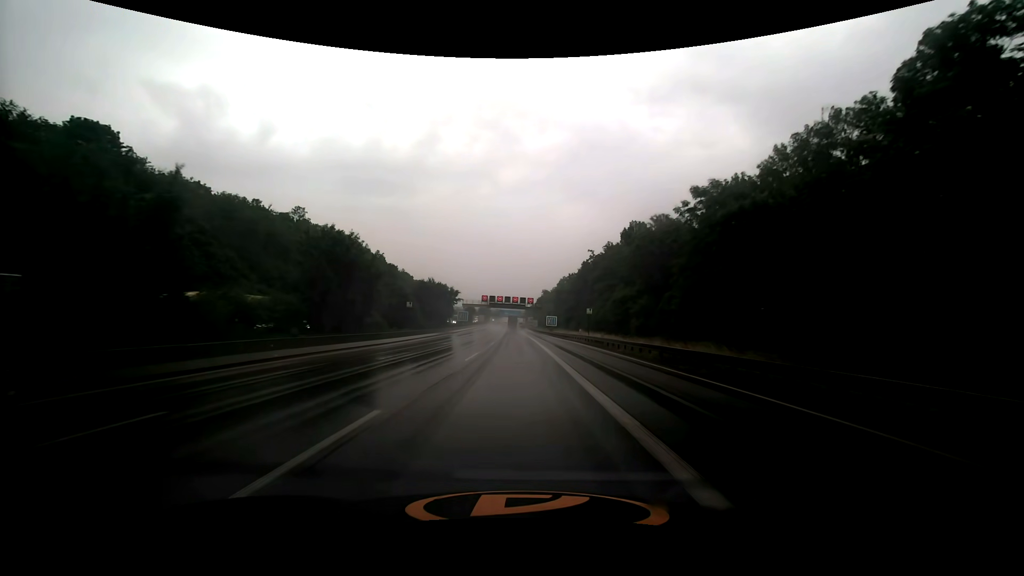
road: motorway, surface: asphalt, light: Day
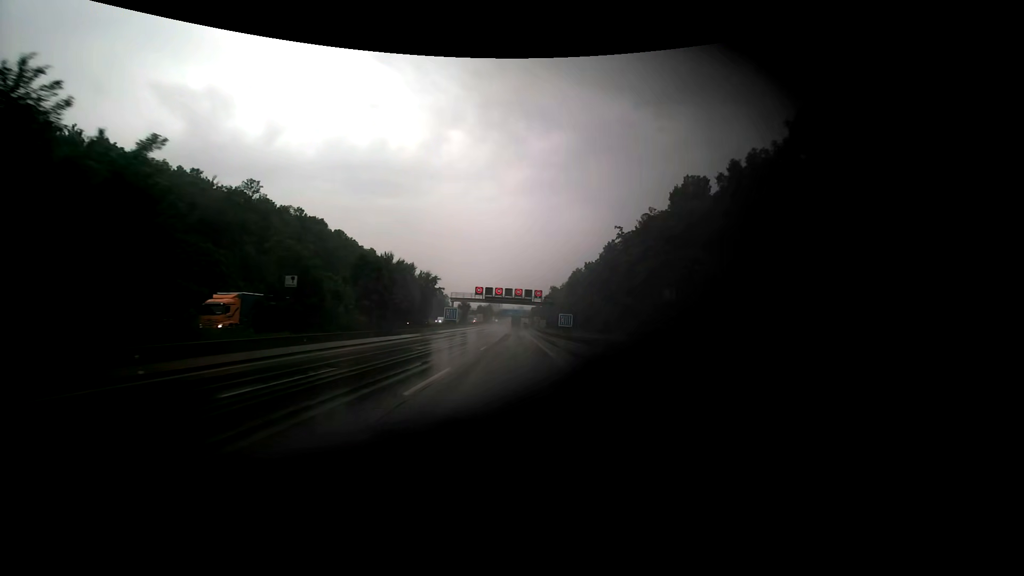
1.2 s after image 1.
(-0.1, +28.3) m; -1°
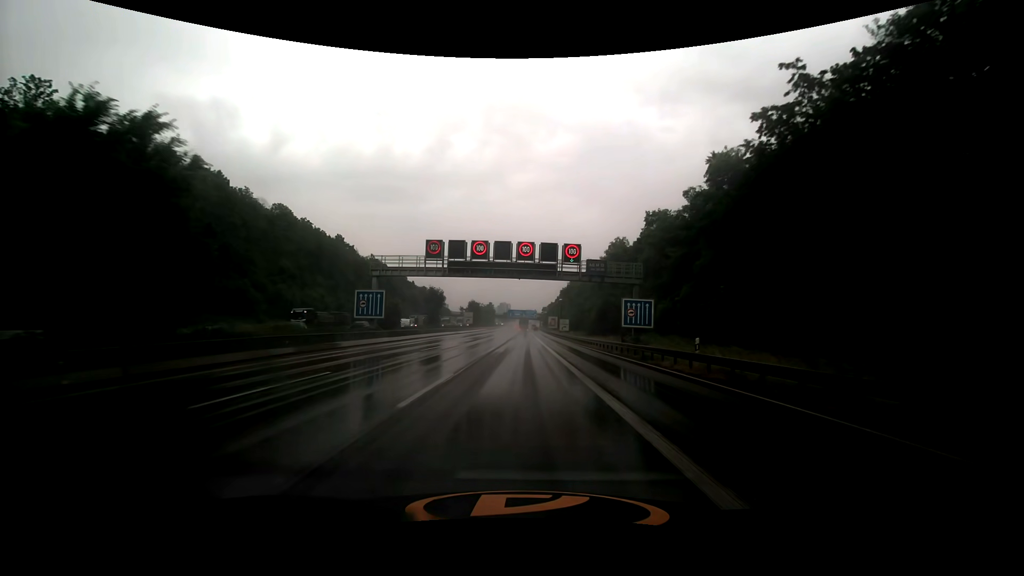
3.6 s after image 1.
(-0.7, +55.5) m; -1°
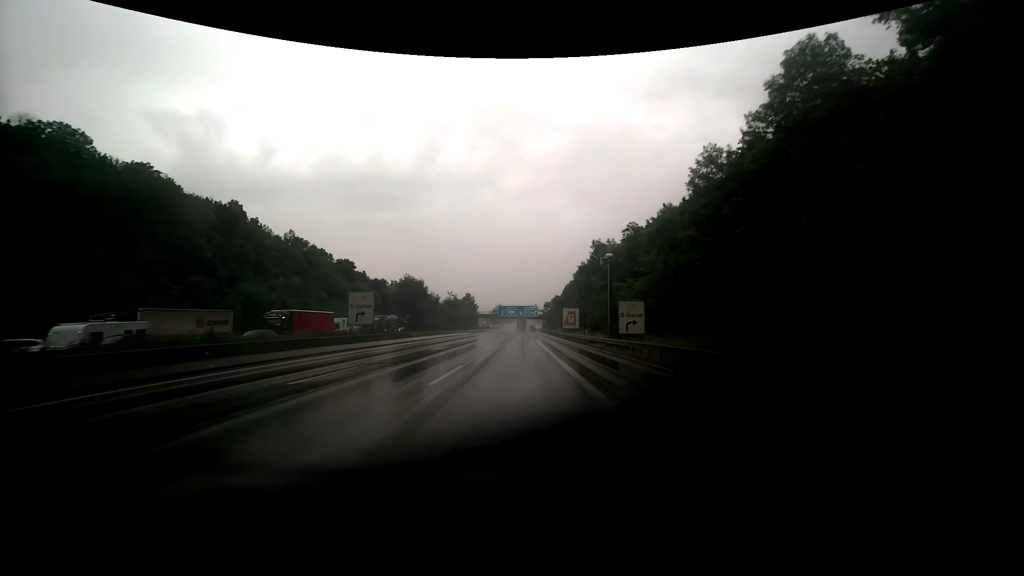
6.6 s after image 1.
(-0.1, +68.8) m; 0°
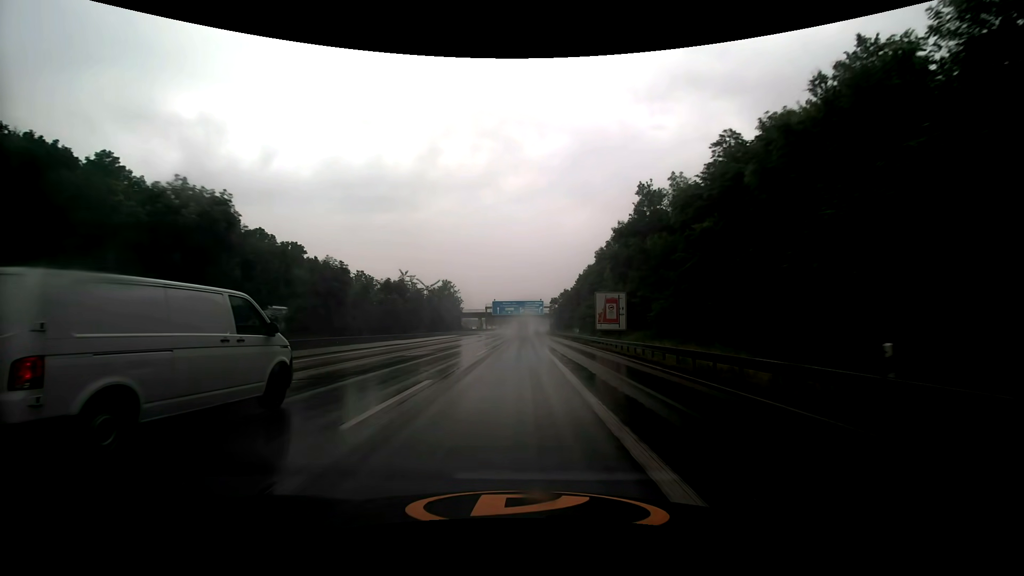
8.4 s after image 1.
(+0.1, +41.2) m; 0°
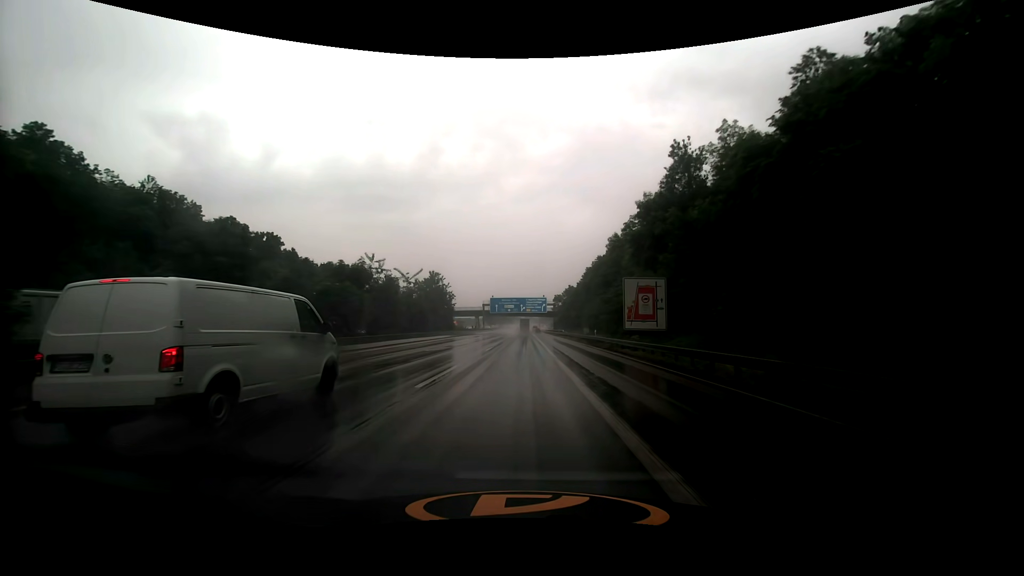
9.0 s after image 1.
(0.0, +13.6) m; 0°
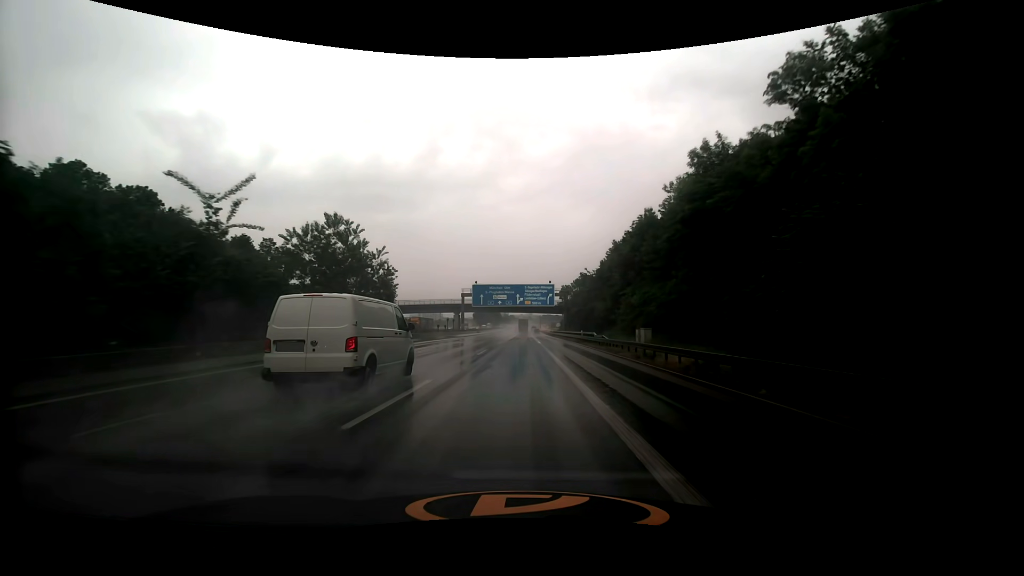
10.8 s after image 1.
(+0.1, +40.7) m; 0°
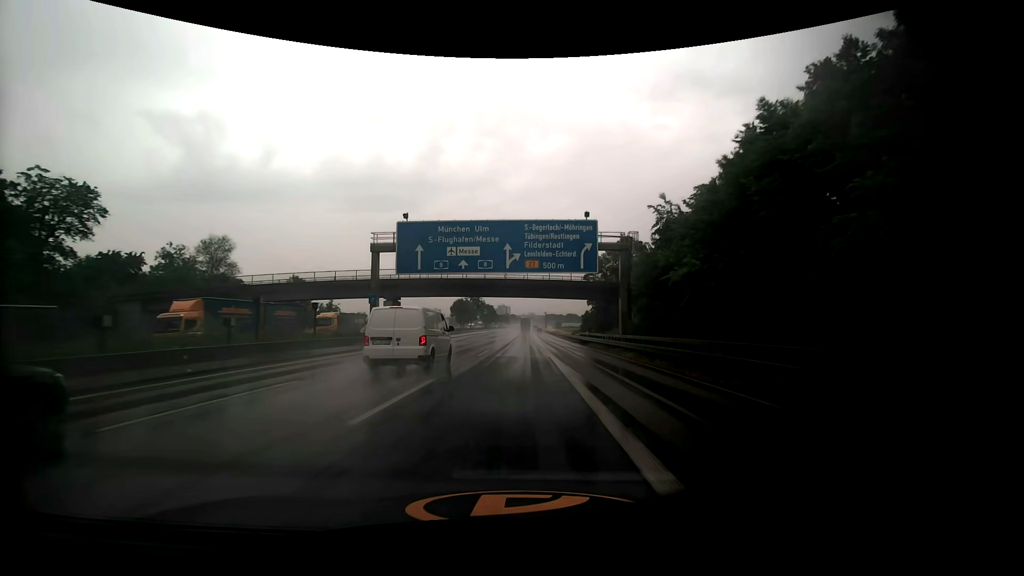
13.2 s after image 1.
(+0.1, +53.7) m; 0°
(0, +10) (0, +20) (0, +30) (0, +40) (0, +50) (0, +60) (0, +70) (0, +80) (0, +90) (0, +100) m
